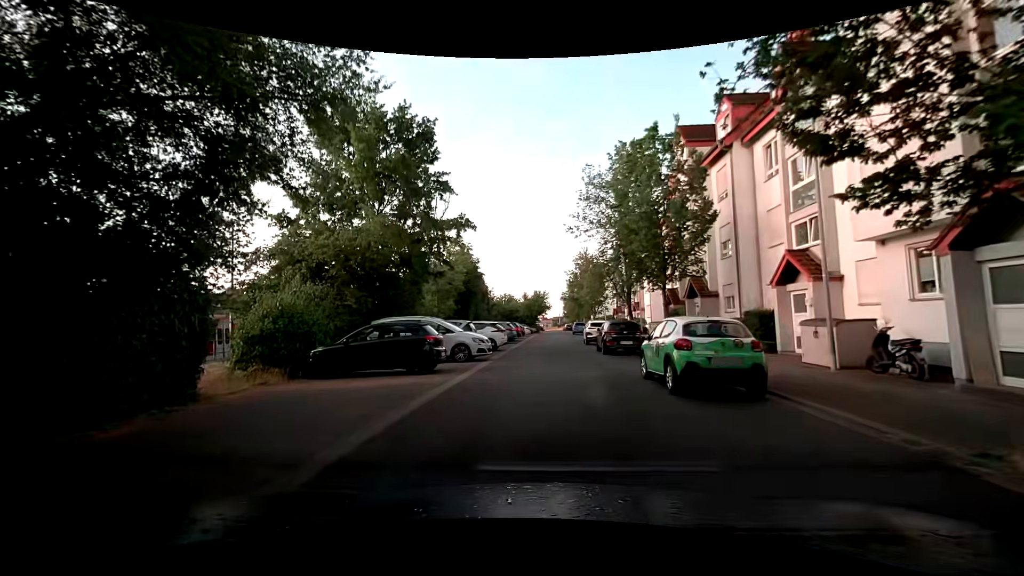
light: Day
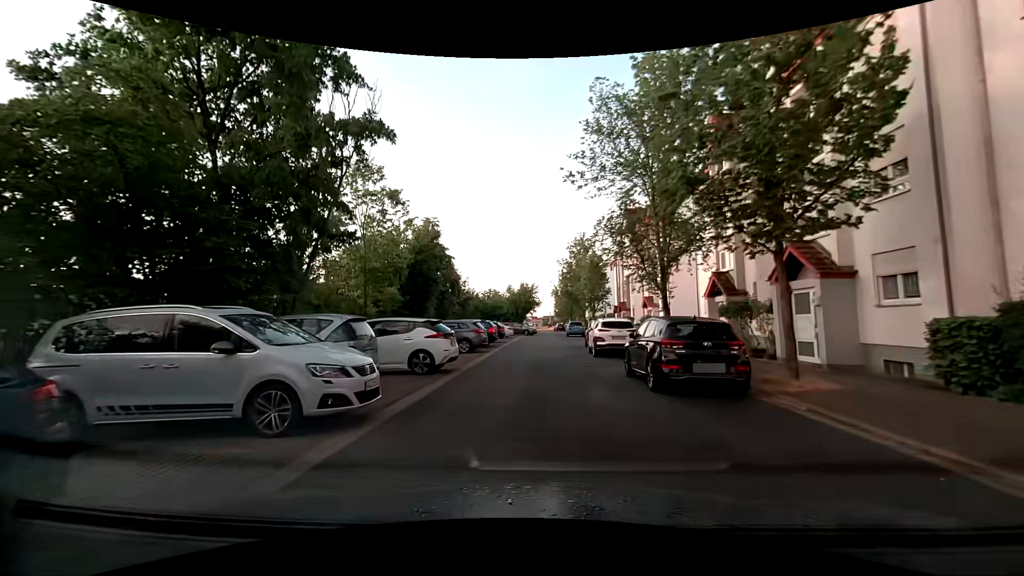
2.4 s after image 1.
(+0.4, +12.2) m; +3°
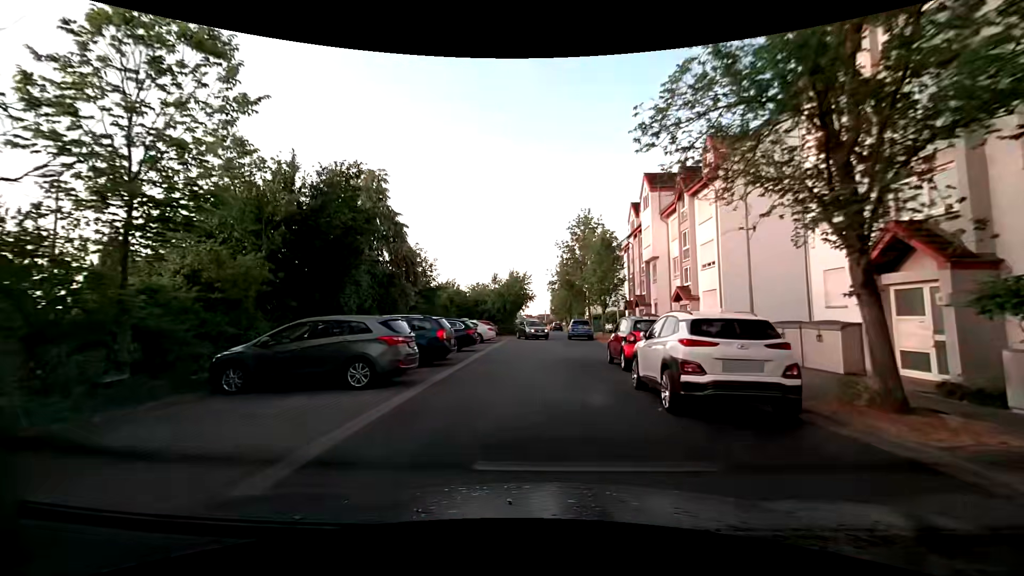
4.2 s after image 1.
(-0.3, +12.6) m; -1°
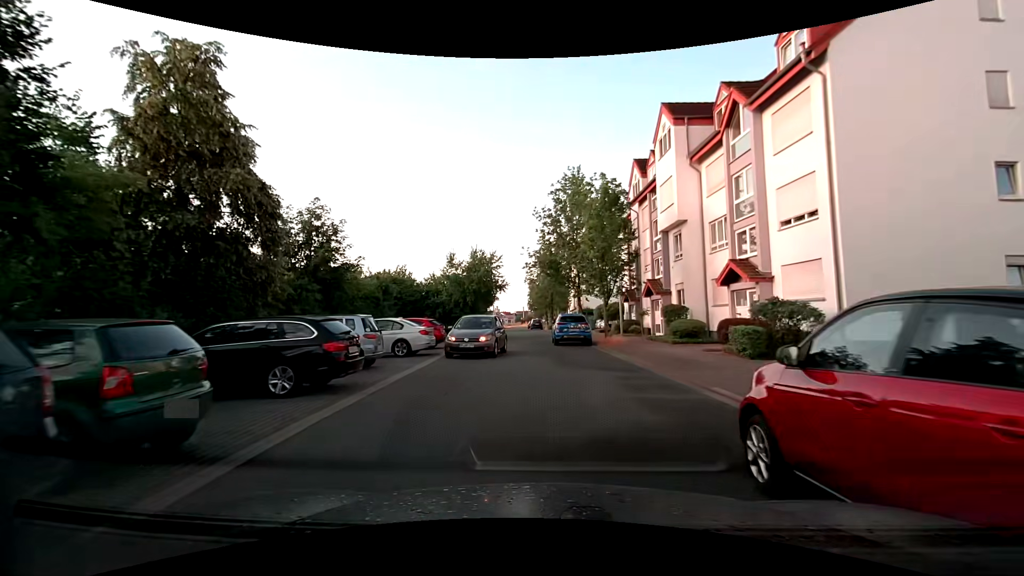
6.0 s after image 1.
(+0.2, +12.7) m; +2°
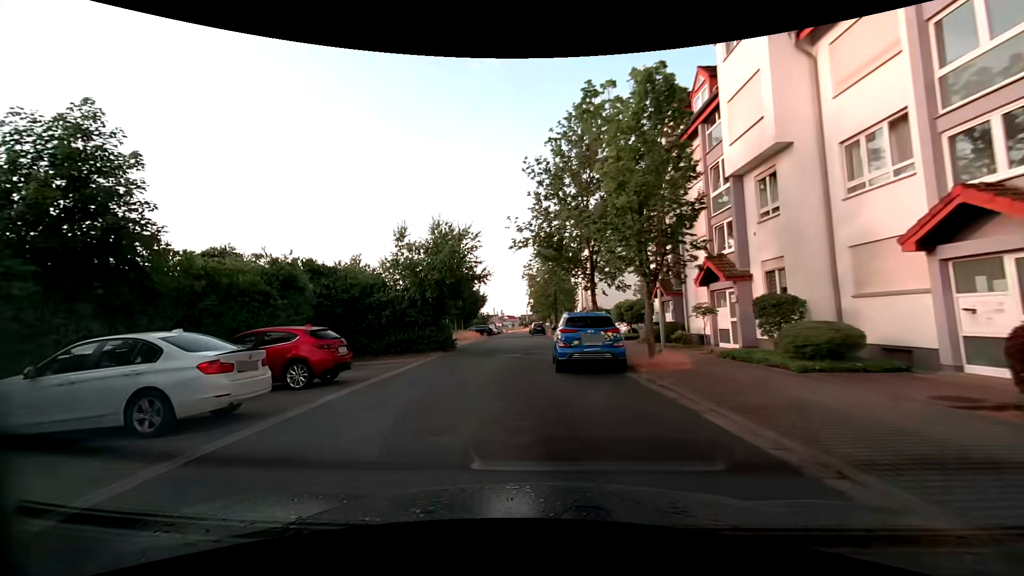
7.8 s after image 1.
(+0.4, +11.4) m; 0°
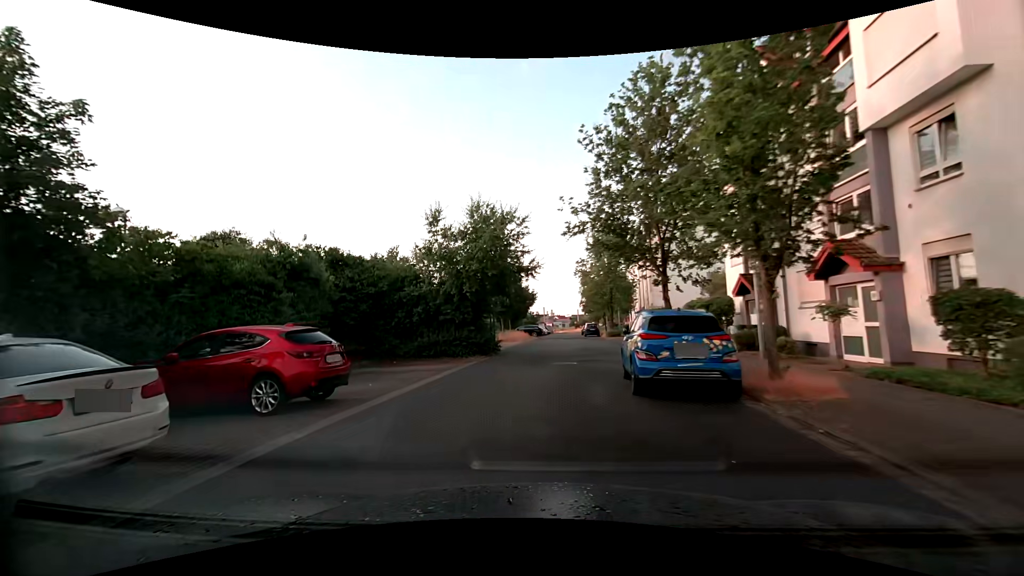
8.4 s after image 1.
(-0.2, +3.8) m; -6°
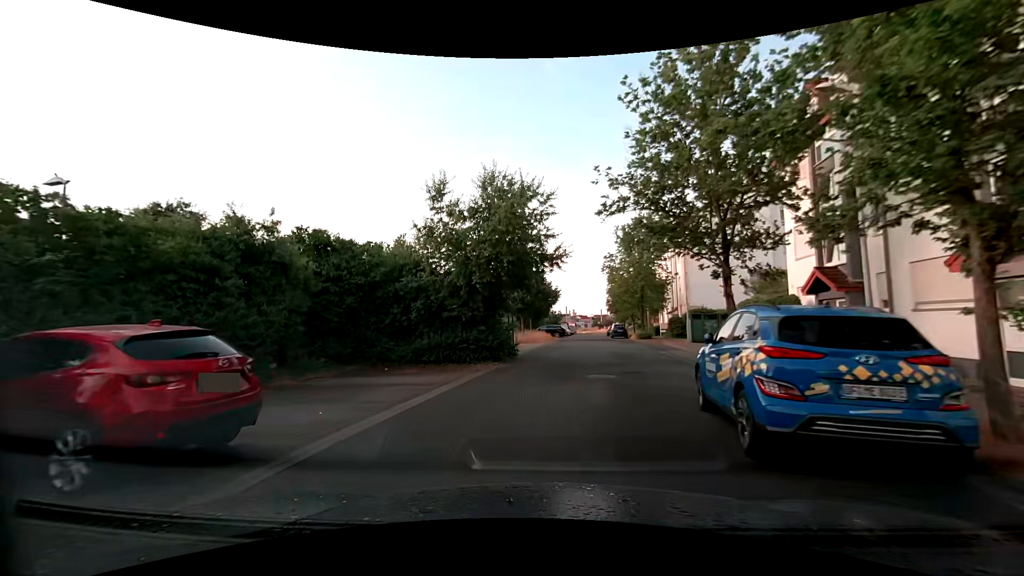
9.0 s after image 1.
(-0.1, +3.9) m; -1°
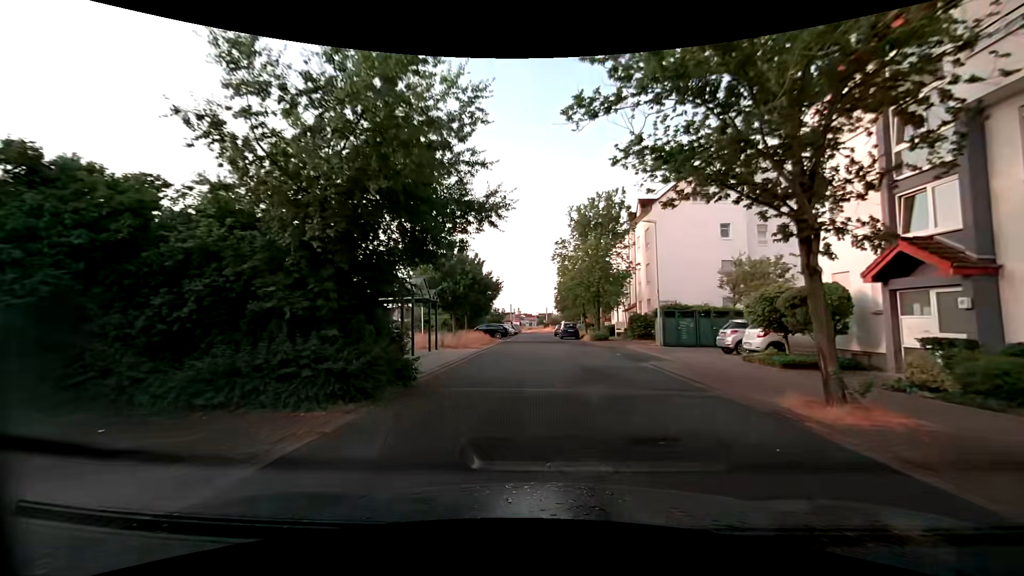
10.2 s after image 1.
(+0.3, +8.2) m; +5°
(0, +10) (+1, +20) (0, +30) (0, +40) (0, +50) (0, +60) (0, +70) (+1, +80) (+3, +90) (+7, +99) m
